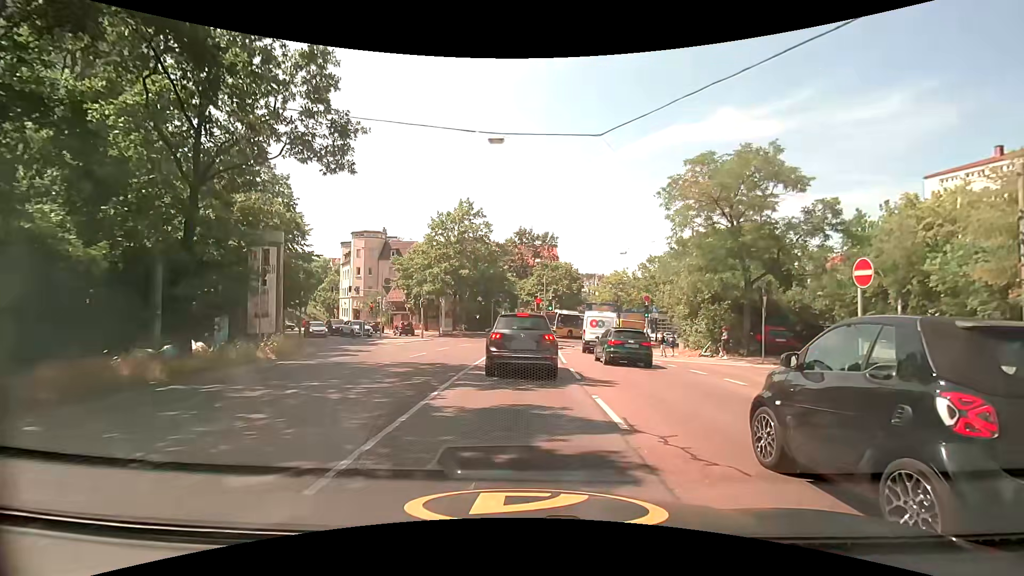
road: secondary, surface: asphalt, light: Day
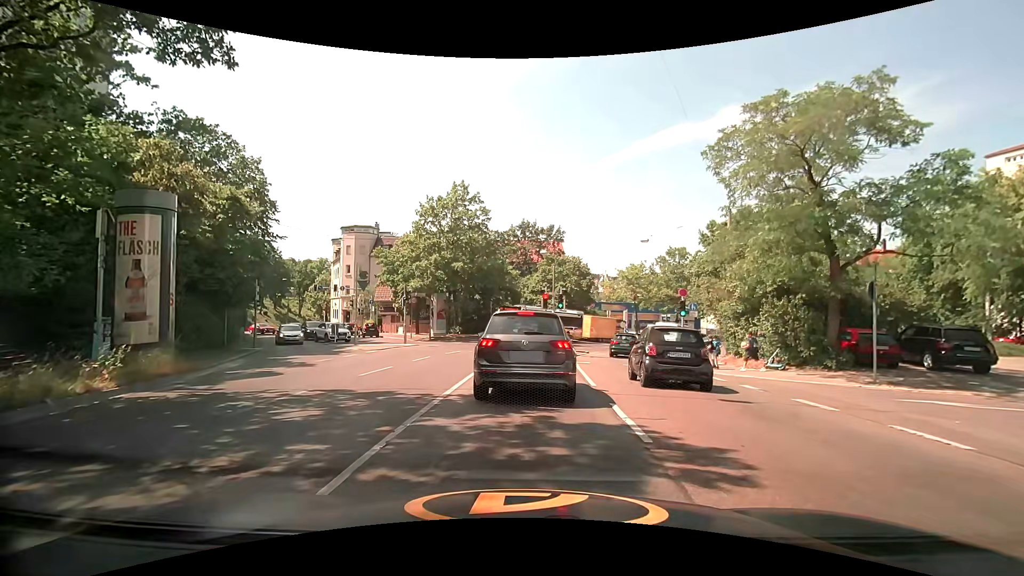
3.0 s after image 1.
(+0.1, +6.6) m; -1°
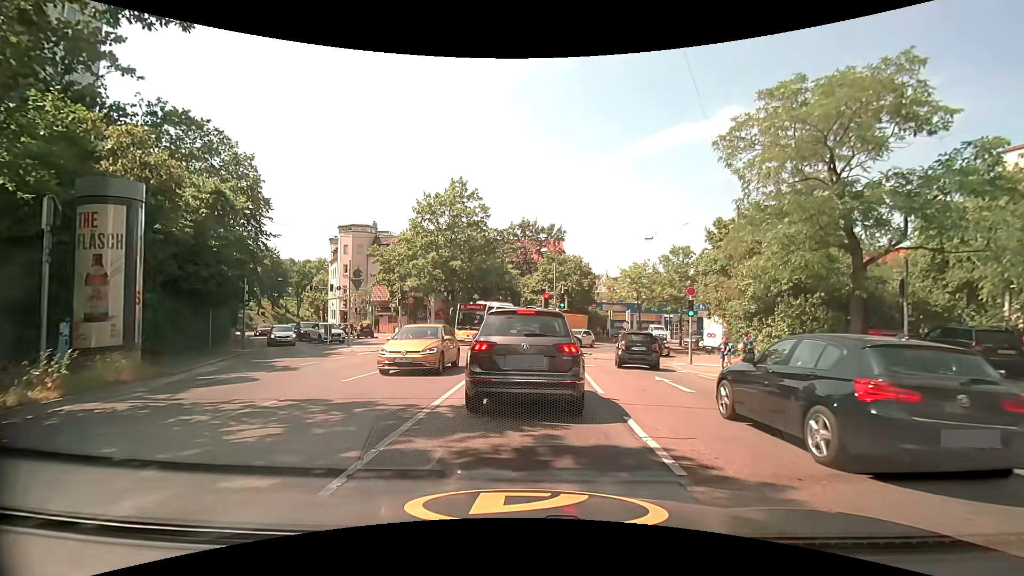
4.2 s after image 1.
(0.0, +1.2) m; 0°
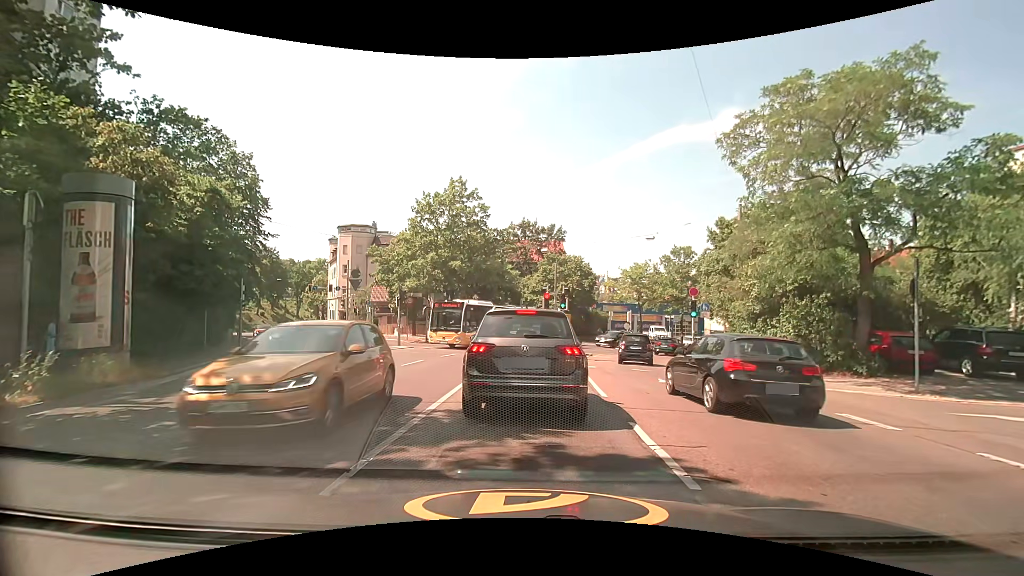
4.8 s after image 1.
(0.0, +0.4) m; 0°
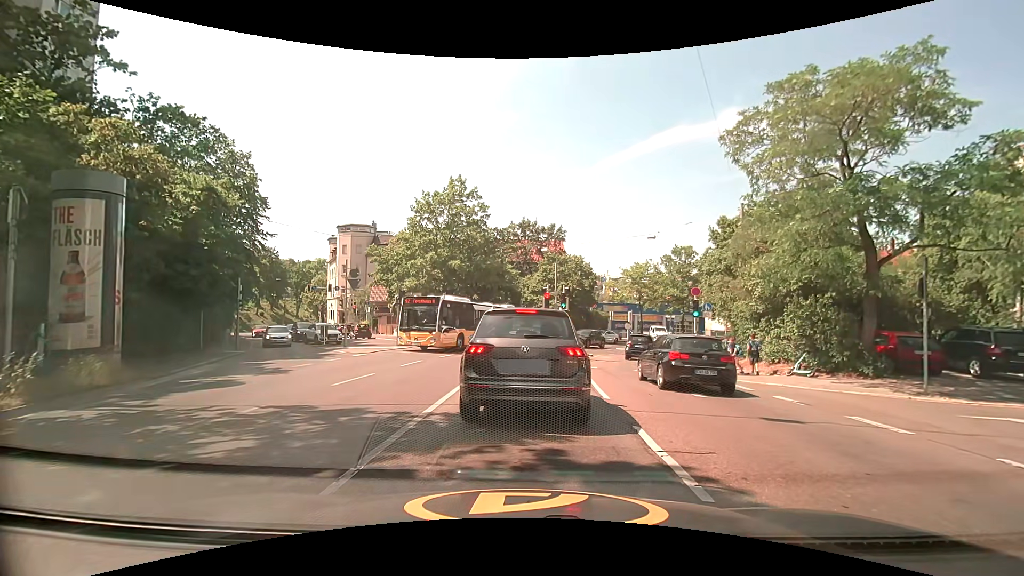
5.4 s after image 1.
(0.0, +0.3) m; 0°
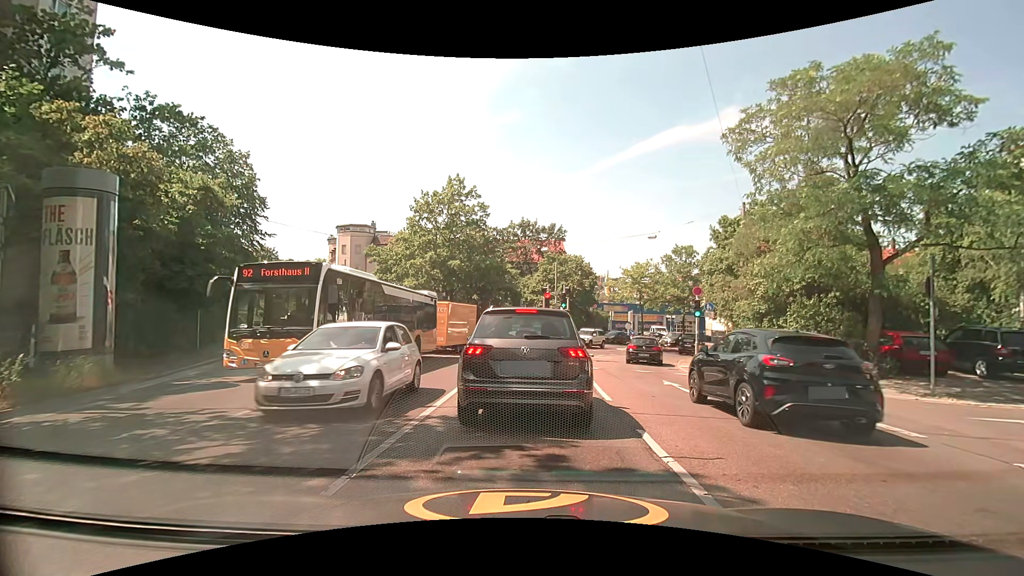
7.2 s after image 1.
(0.0, +0.3) m; 0°
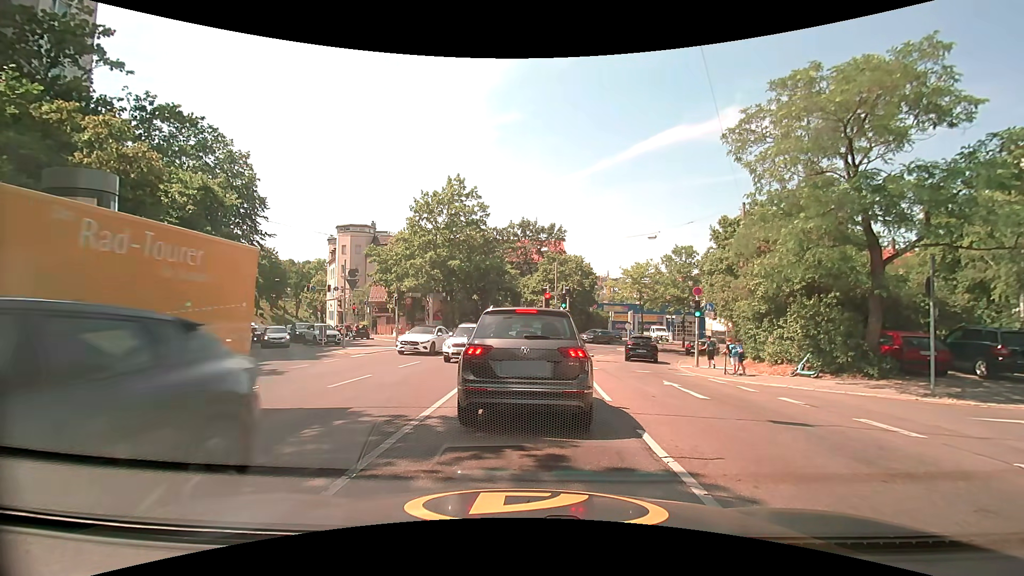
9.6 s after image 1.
(0.0, 0.0) m; 0°
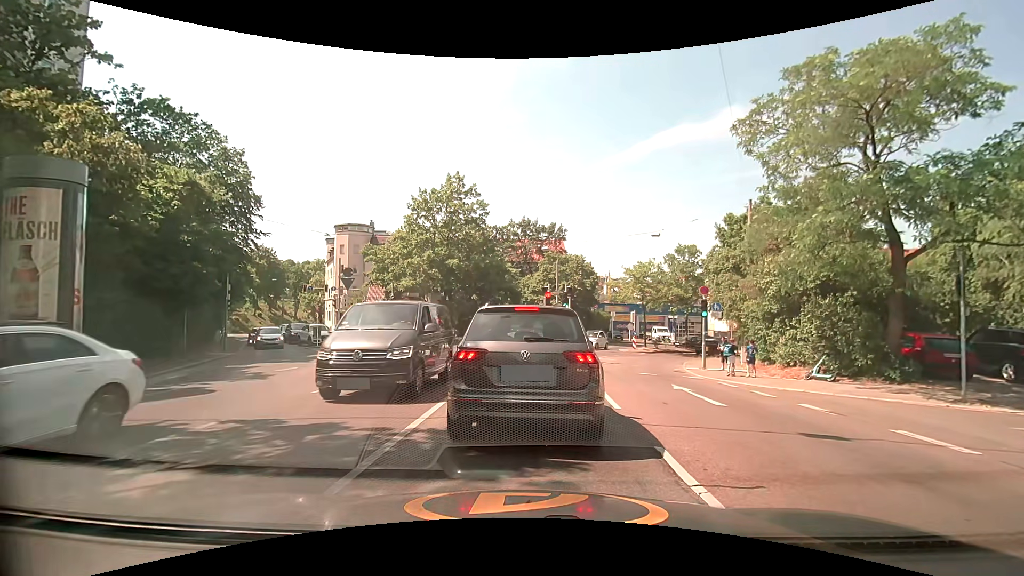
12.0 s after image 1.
(0.0, +0.9) m; 0°
